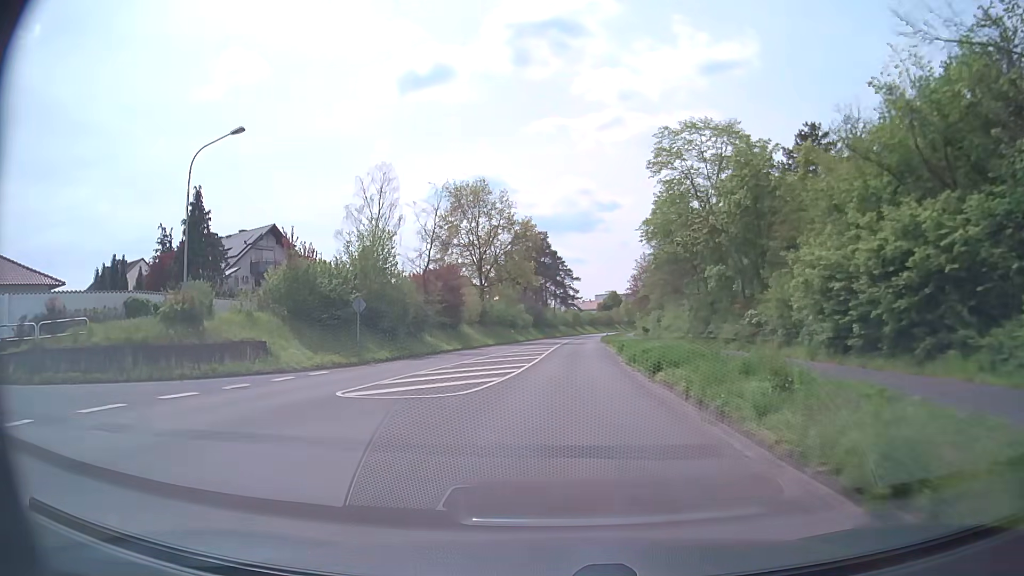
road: secondary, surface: asphalt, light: Day
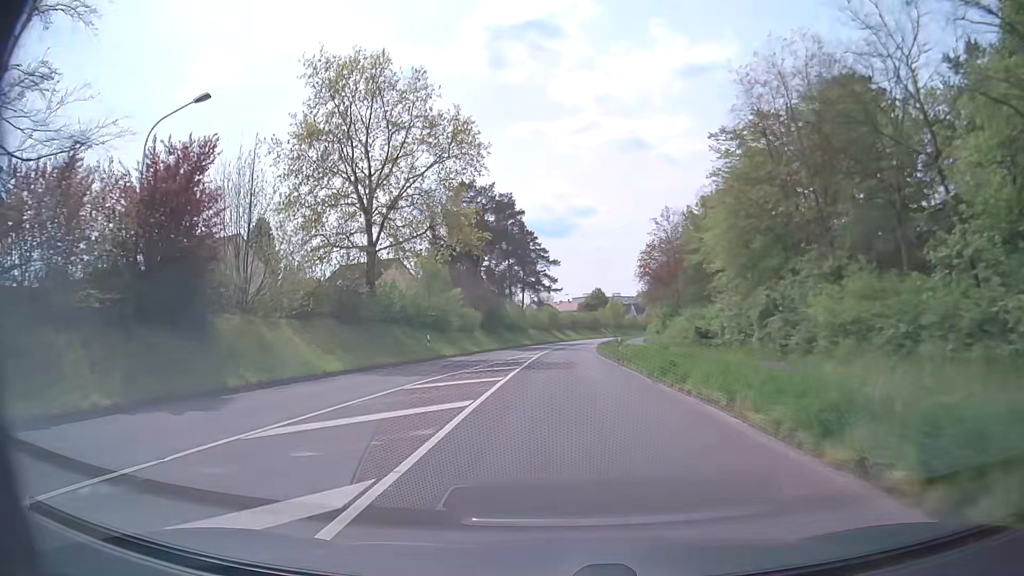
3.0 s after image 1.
(+0.6, +38.5) m; +2°
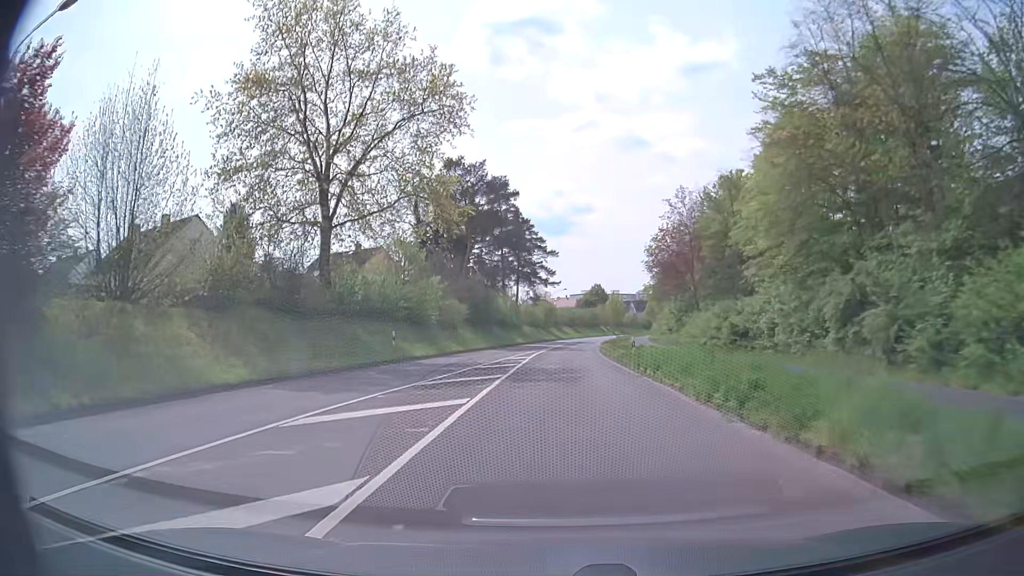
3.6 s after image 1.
(0.0, +7.7) m; 0°
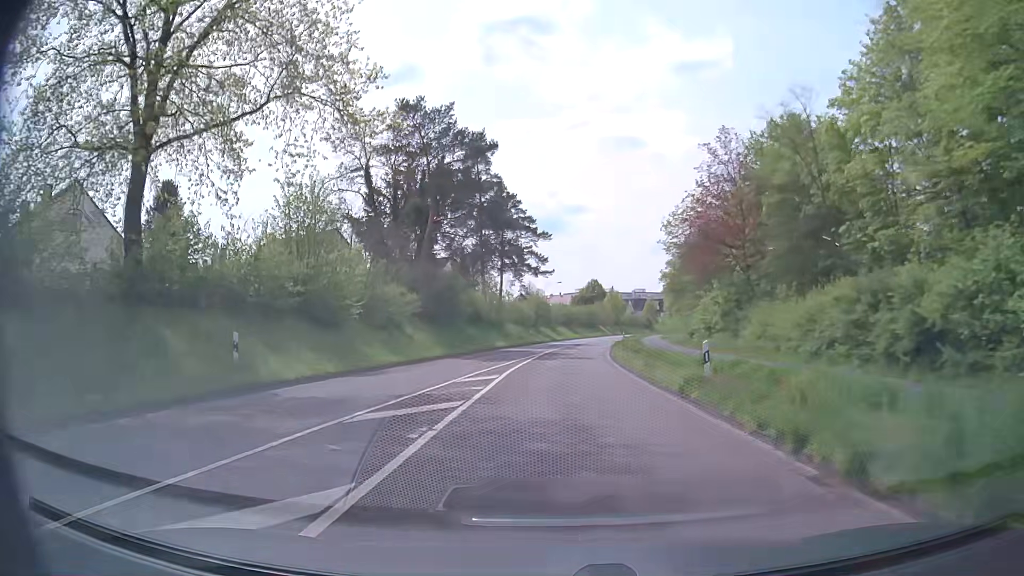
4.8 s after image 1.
(+0.2, +15.4) m; +1°
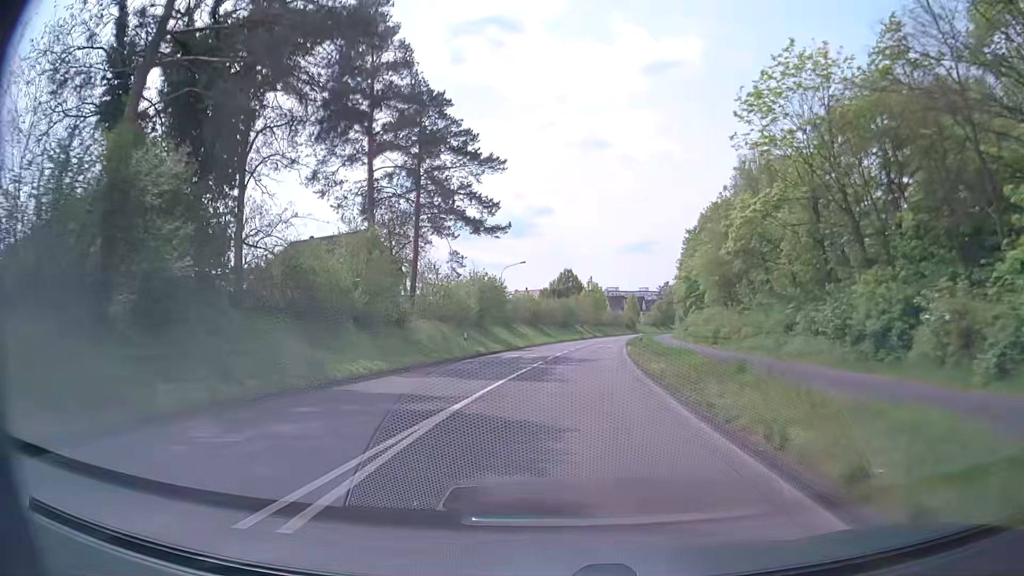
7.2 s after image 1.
(+0.3, +30.4) m; +2°
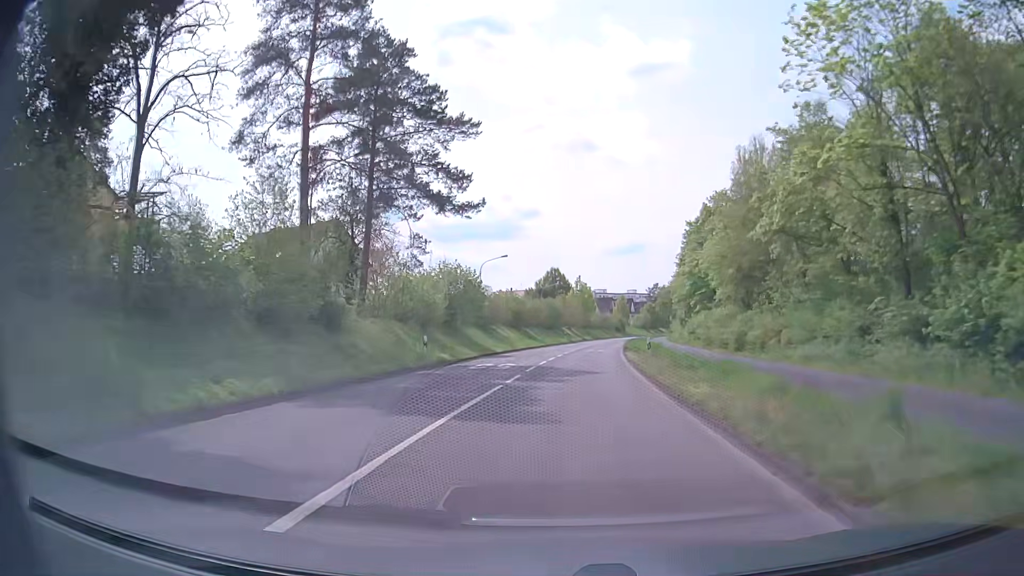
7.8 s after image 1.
(+0.1, +7.5) m; +1°
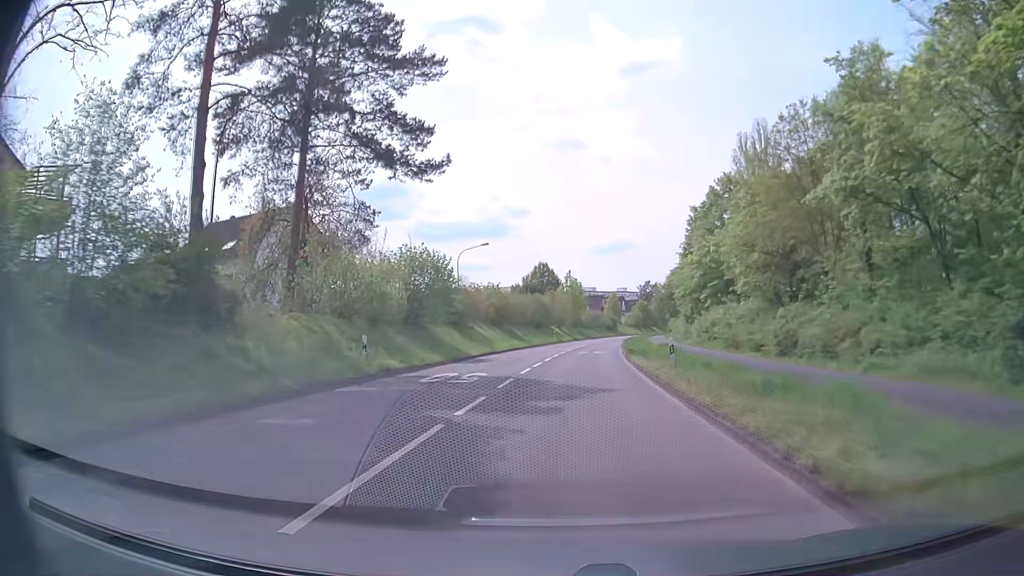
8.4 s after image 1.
(+0.1, +7.5) m; +1°
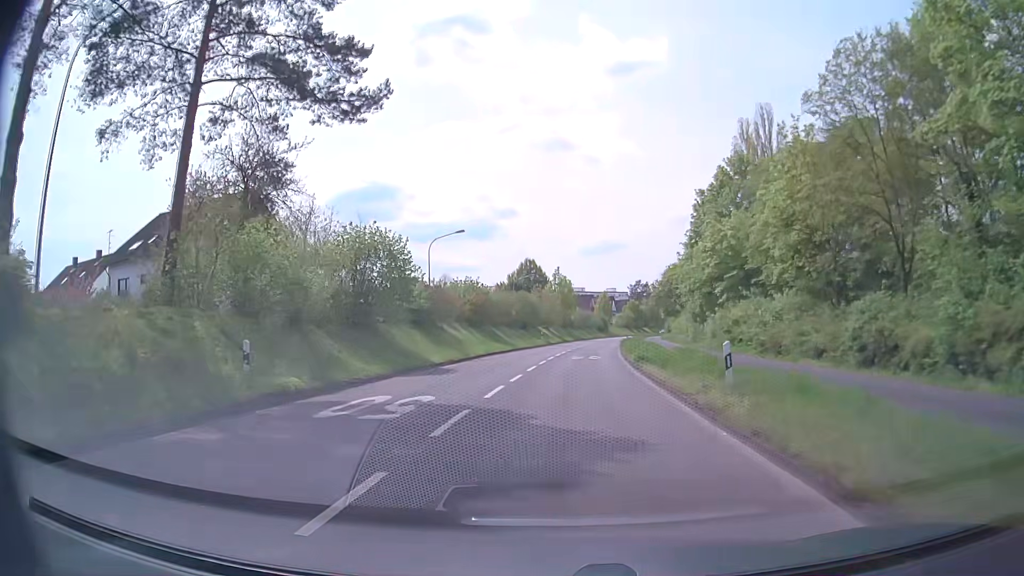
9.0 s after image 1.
(+0.1, +7.5) m; +1°
